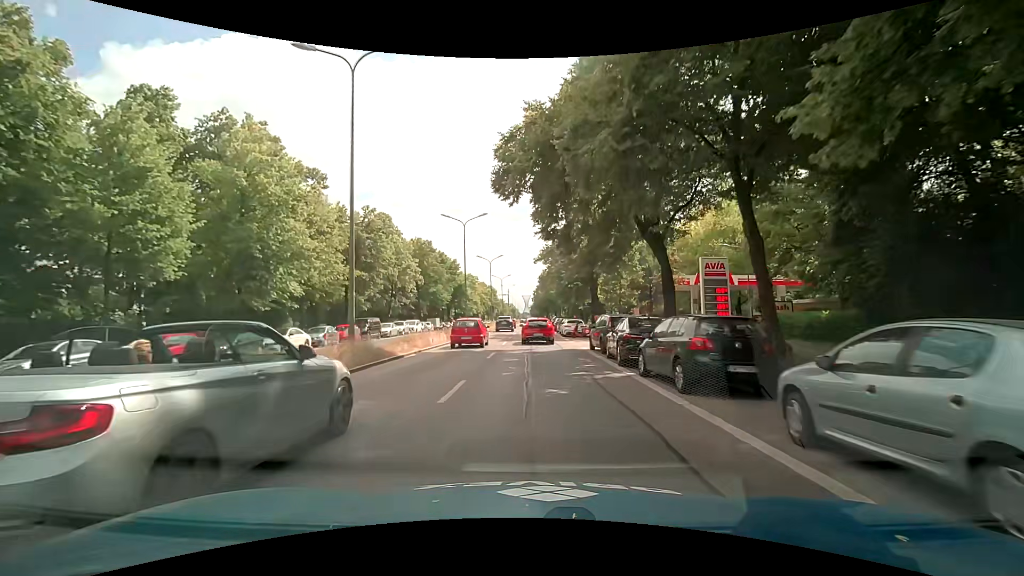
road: primary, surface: asphalt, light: Day
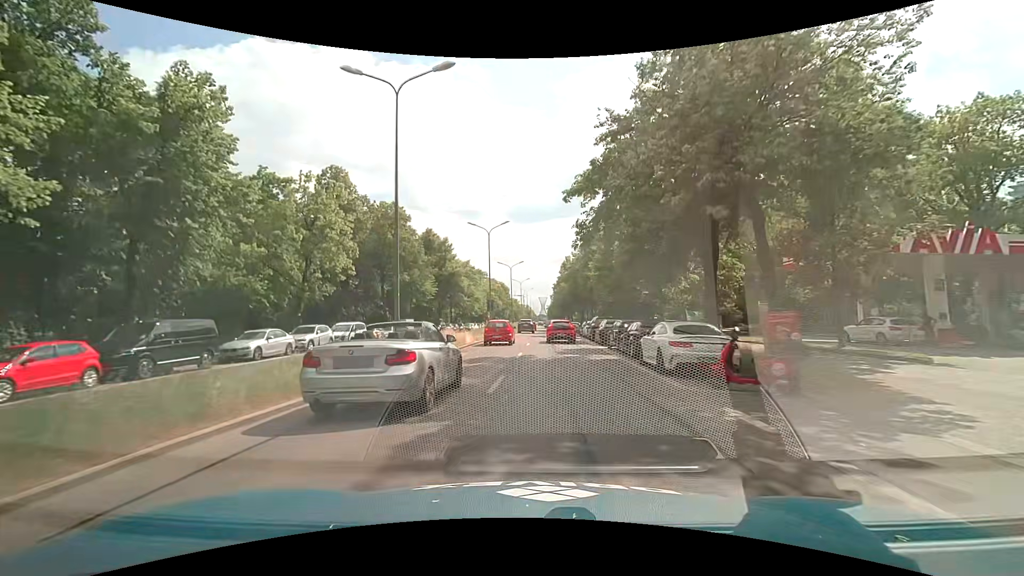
(-0.4, +26.4) m; -2°
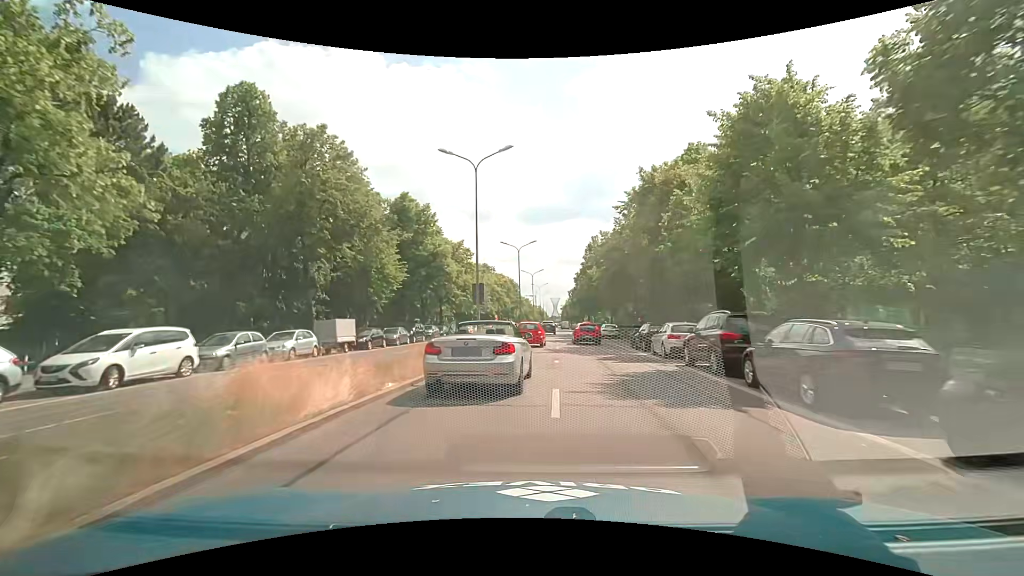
(-0.4, +20.6) m; -2°
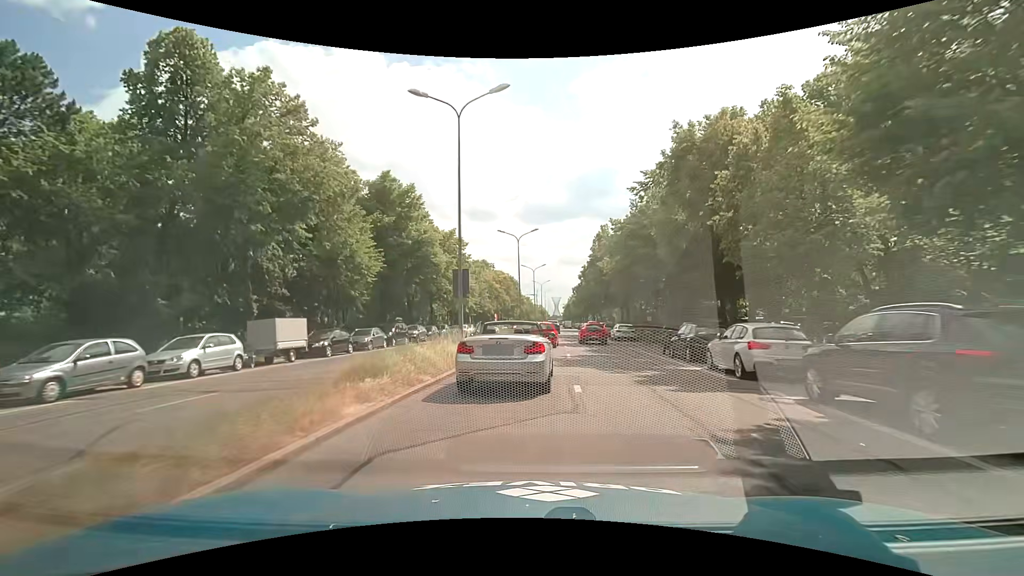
(+0.1, +6.9) m; 0°
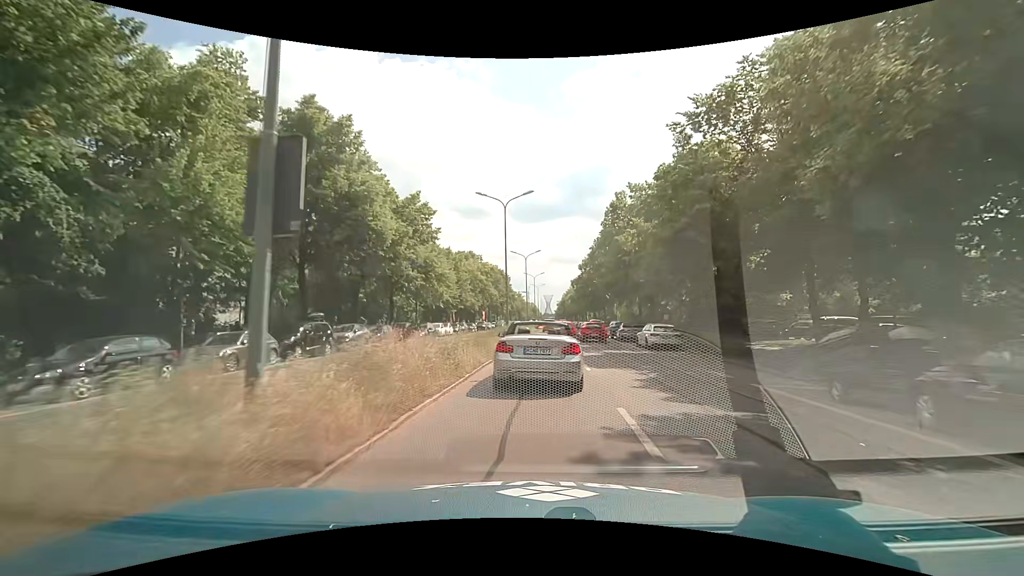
(+0.1, +13.9) m; +1°
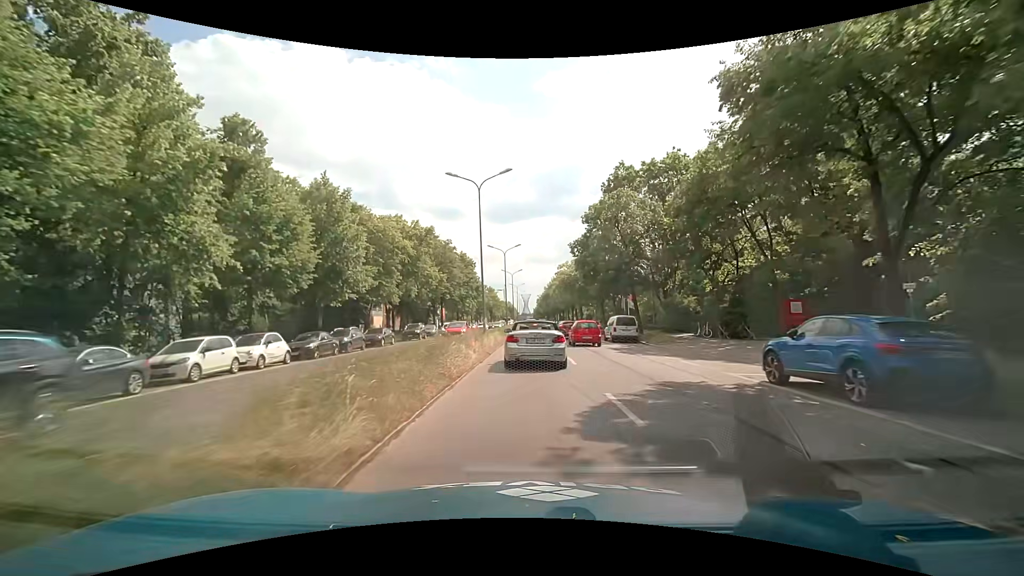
(+1.0, +35.3) m; +3°
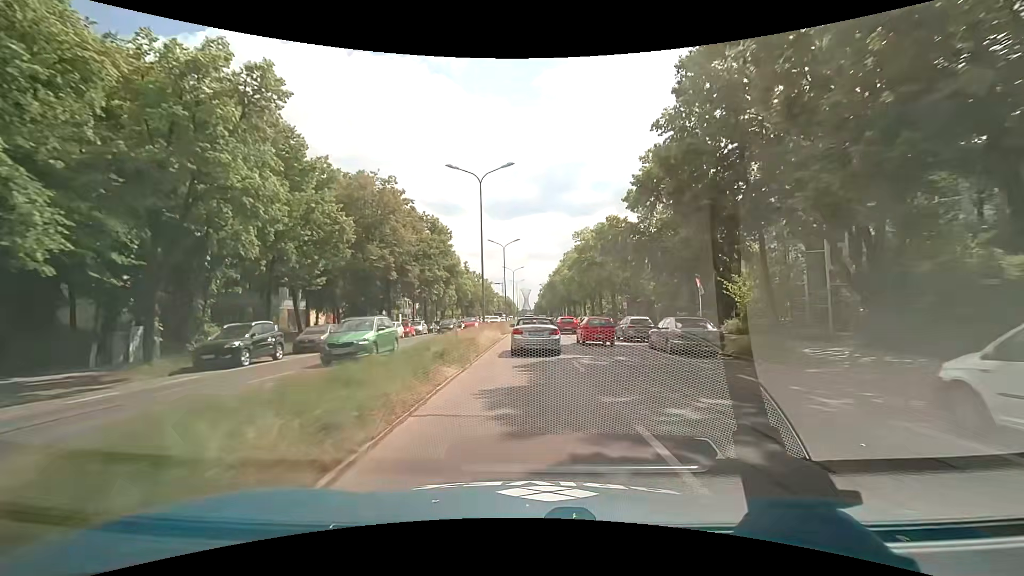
(-0.1, +30.8) m; -1°
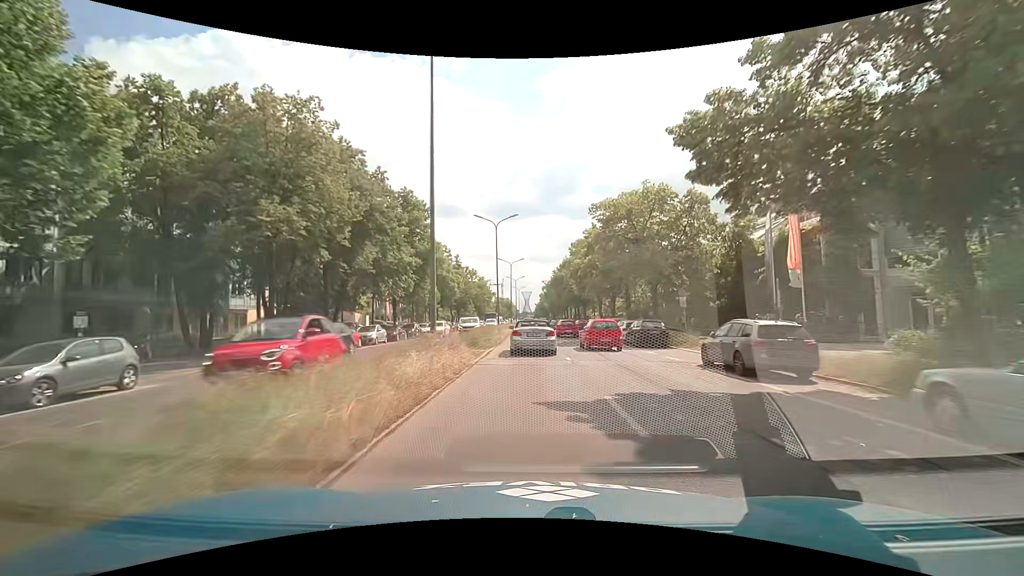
(+0.2, +15.8) m; 0°
(0, +10) (0, +20) (0, +30) (0, +40) (0, +50) (0, +60) (0, +70) (0, +80) (0, +90) (0, +100) m
